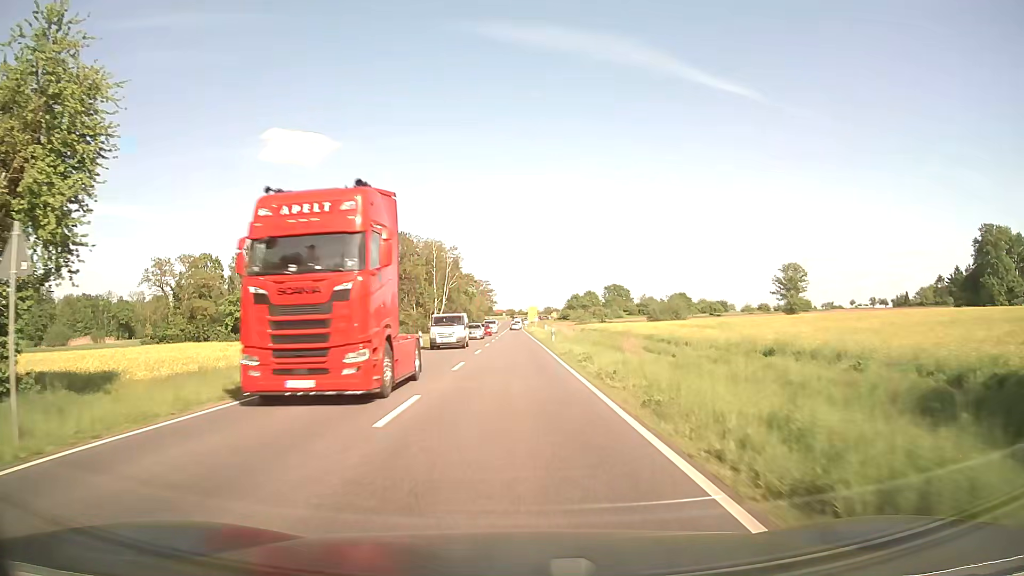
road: primary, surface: asphalt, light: Day
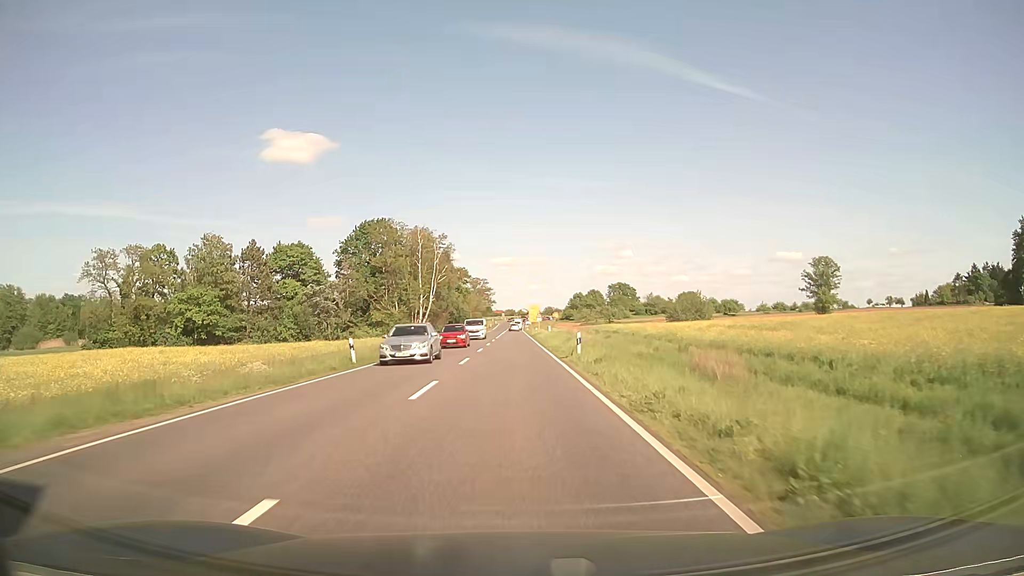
(0.0, +18.4) m; 0°
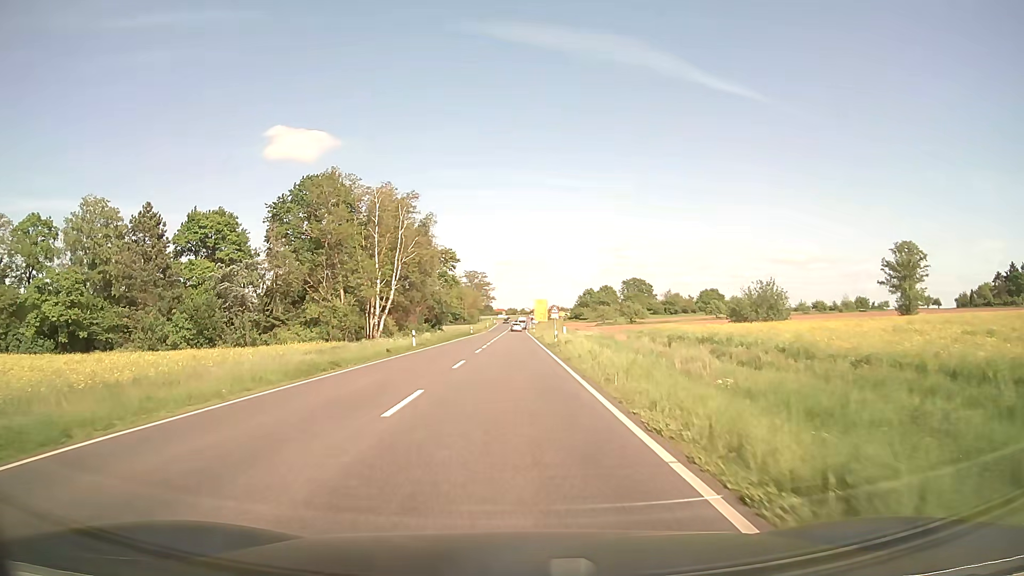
(-0.1, +34.8) m; 0°
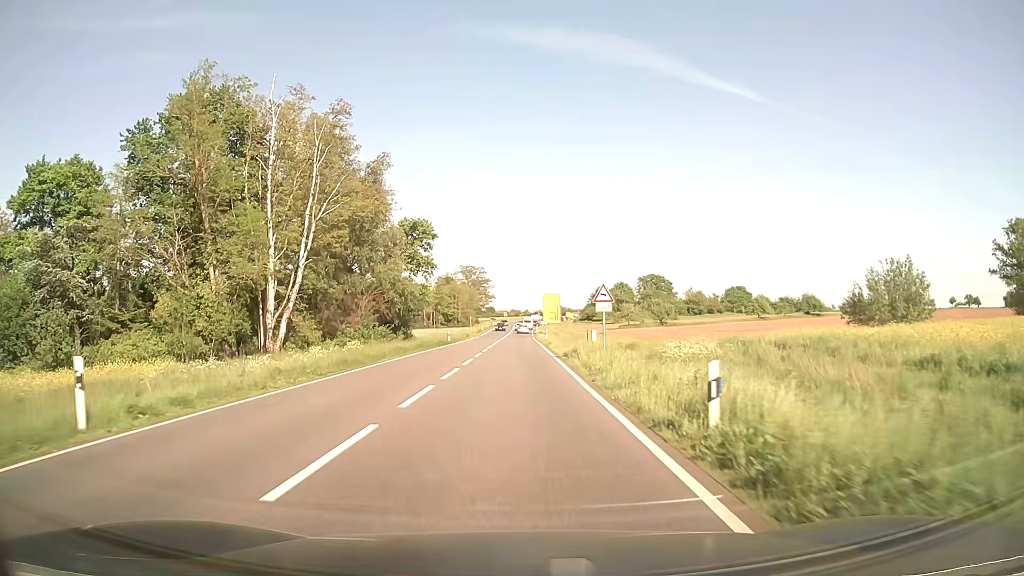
(0.0, +32.5) m; 0°
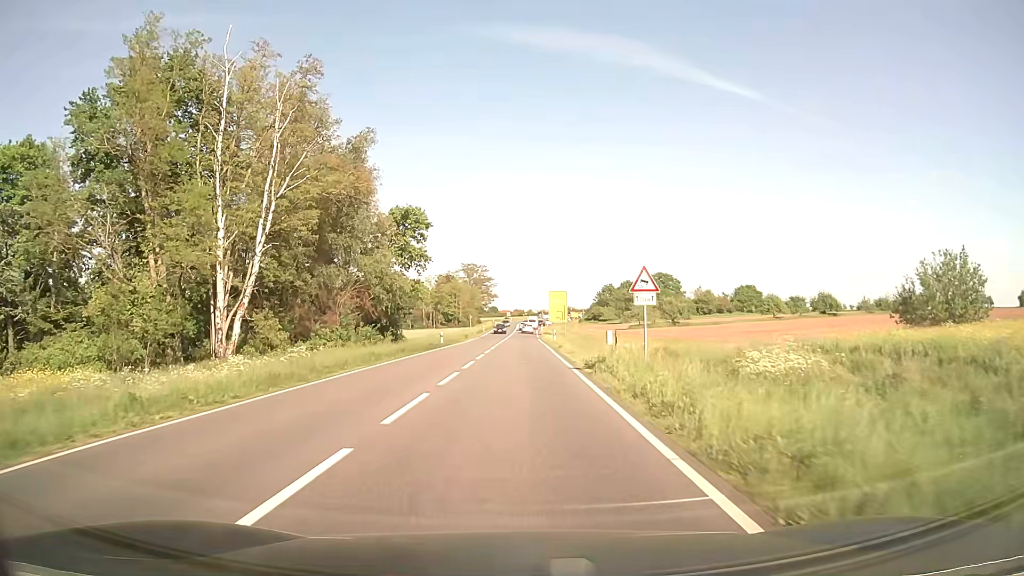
(0.0, +7.9) m; 0°
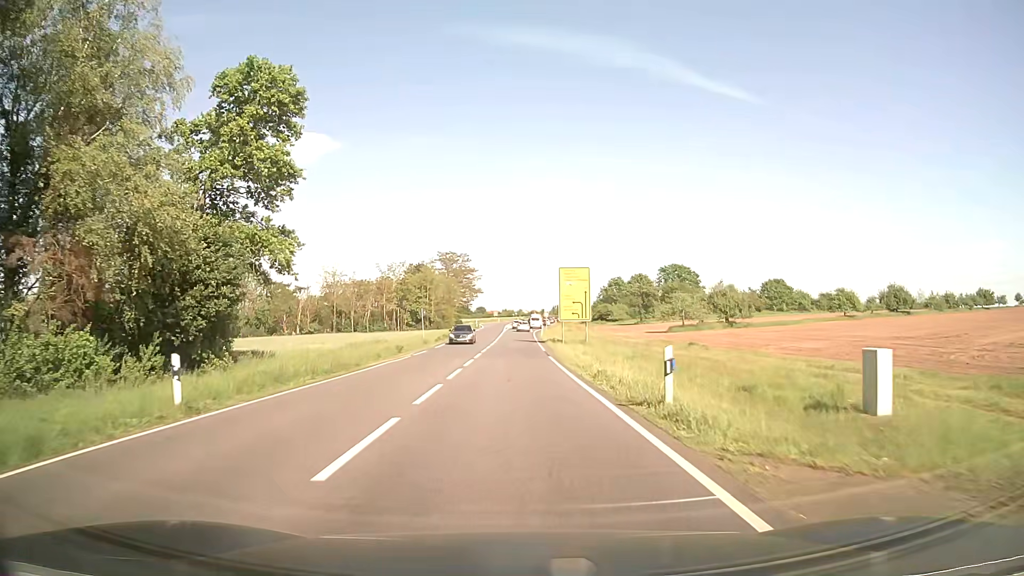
(+0.2, +39.4) m; +1°
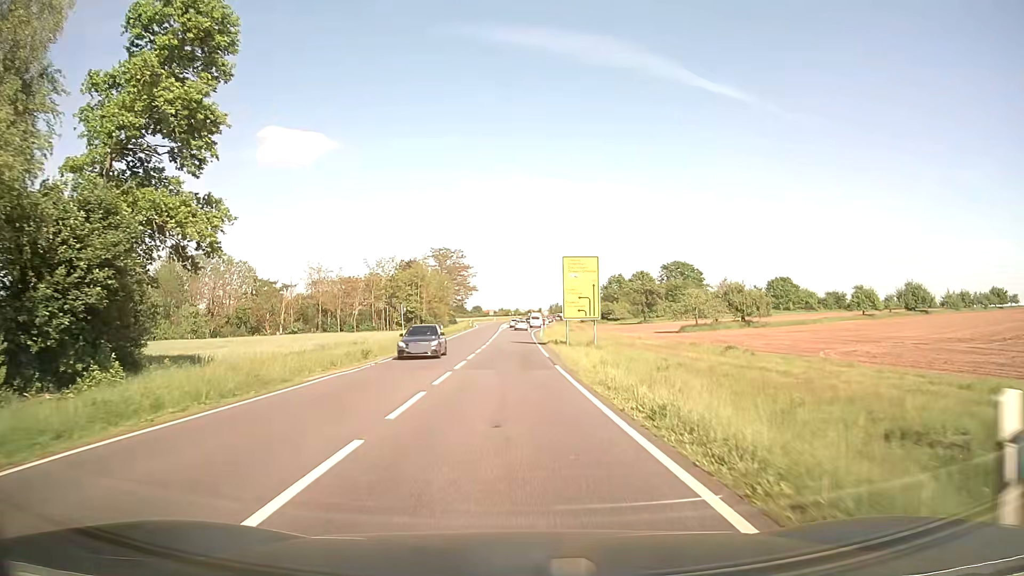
(0.0, +8.0) m; 0°
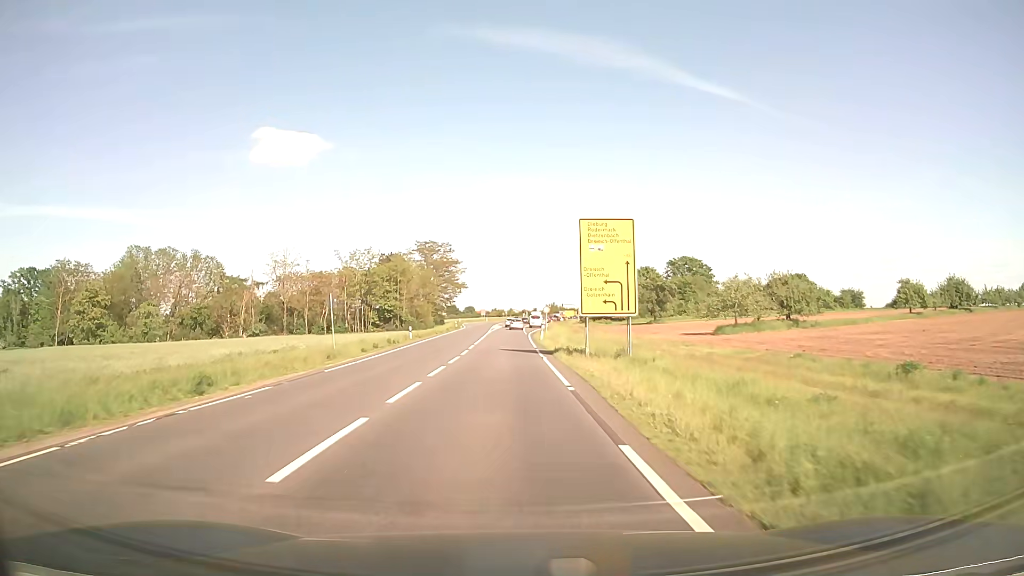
(0.0, +16.4) m; +1°
(0, +10) (0, +20) (0, +30) (0, +40) (0, +50) (0, +60) (0, +70) (-1, +80) (-1, +90) (-1, +100) m
